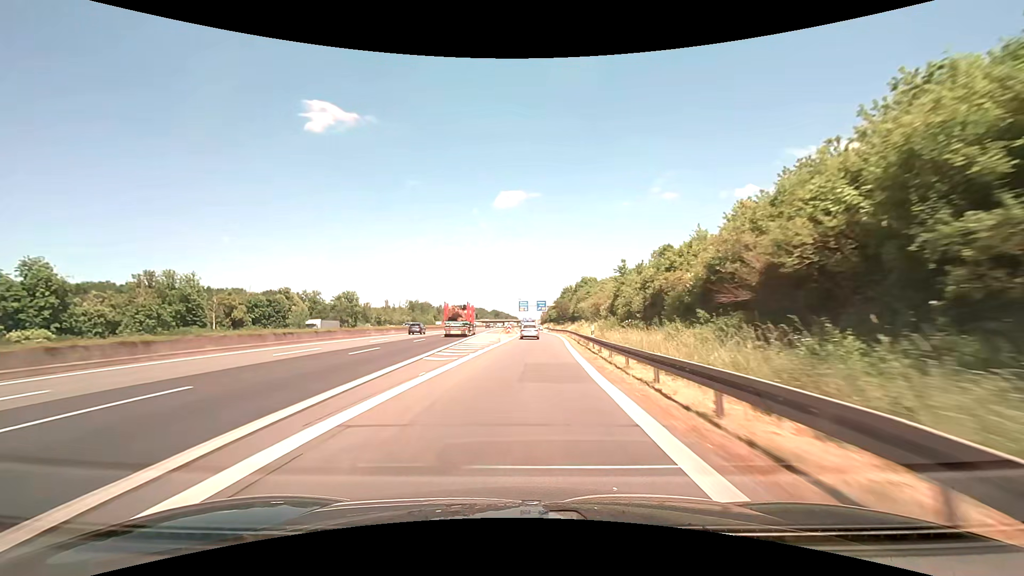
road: motorway_link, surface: asphalt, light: Day
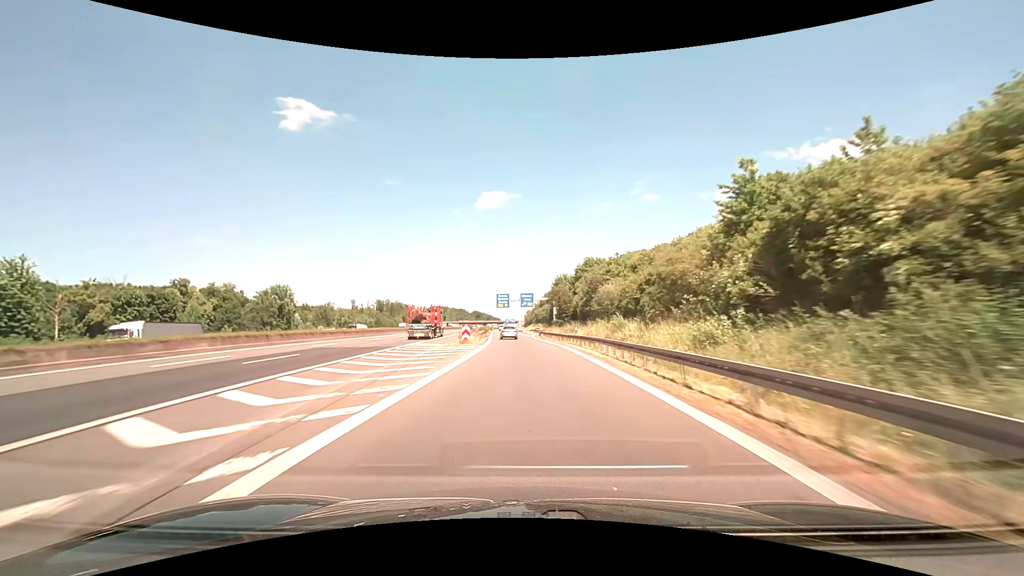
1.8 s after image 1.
(+1.0, +39.1) m; +2°
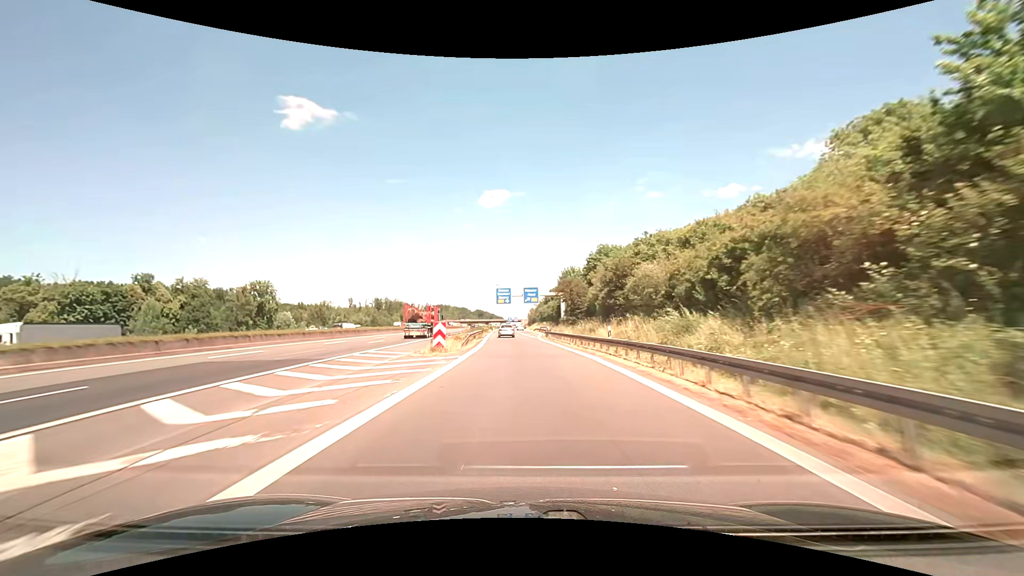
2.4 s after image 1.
(0.0, +13.0) m; 0°
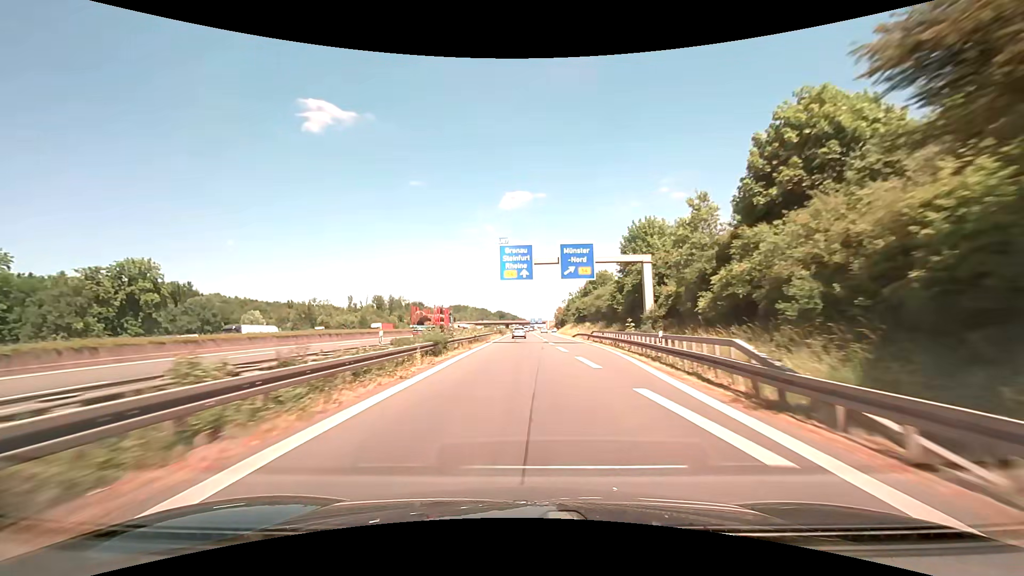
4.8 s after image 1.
(-1.1, +52.3) m; -3°
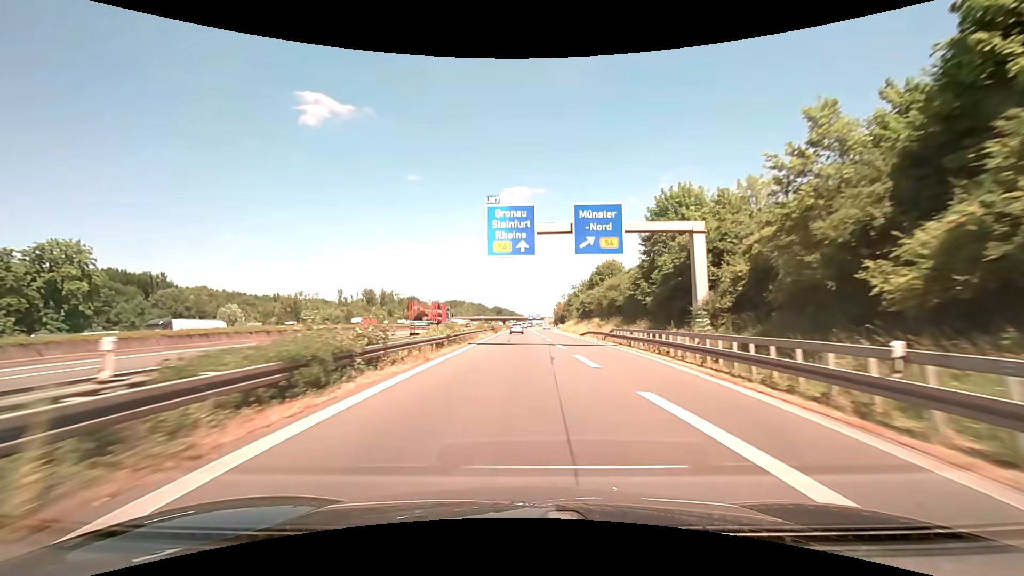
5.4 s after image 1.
(0.0, +13.1) m; 0°
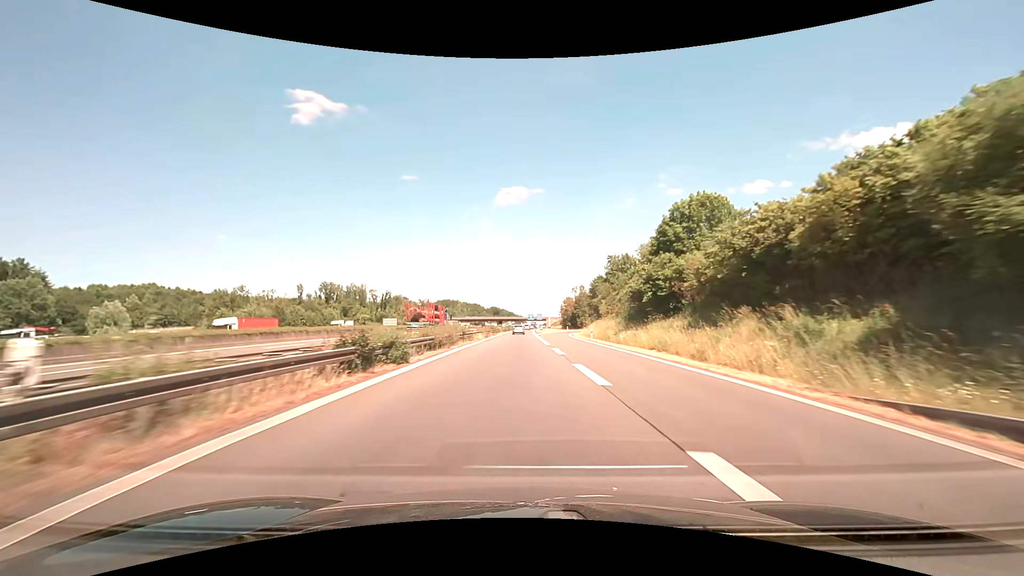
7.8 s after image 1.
(+0.2, +52.7) m; 0°
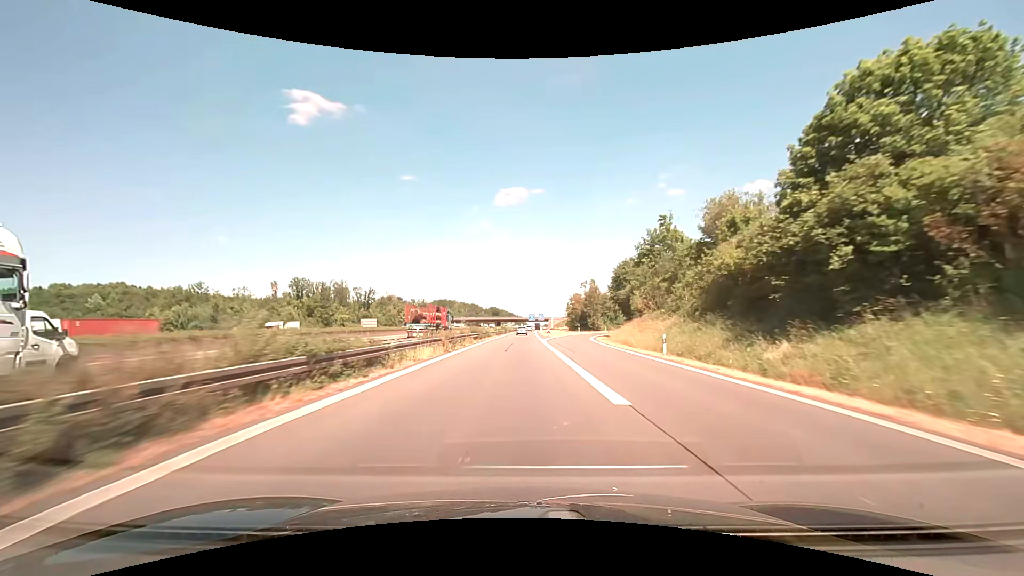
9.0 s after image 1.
(+0.1, +26.5) m; 0°
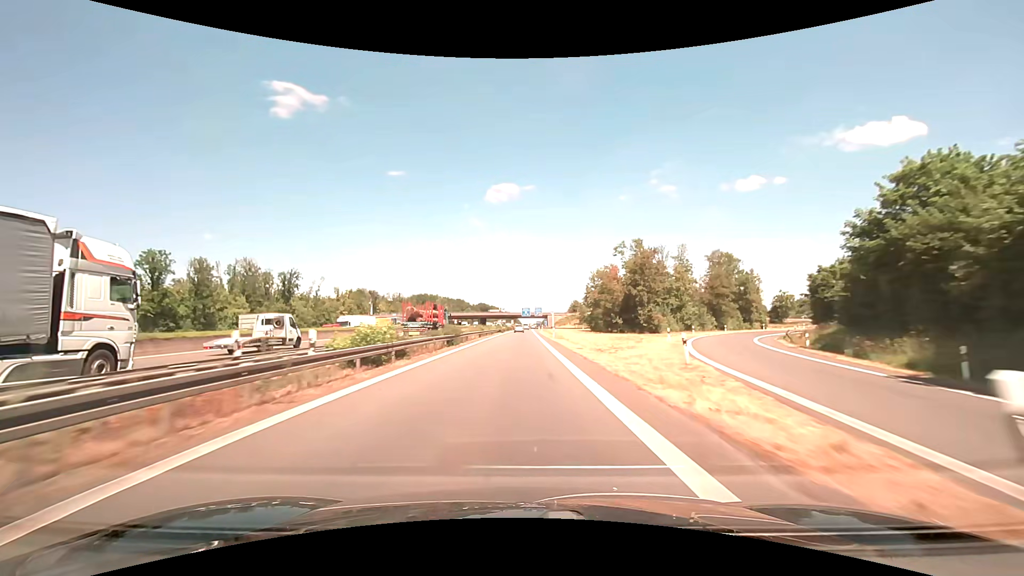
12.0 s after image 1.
(+0.3, +67.0) m; +1°
(0, +10) (0, +20) (0, +30) (0, +40) (0, +50) (0, +60) (0, +70) (0, +80) (0, +90) (0, +100) m
